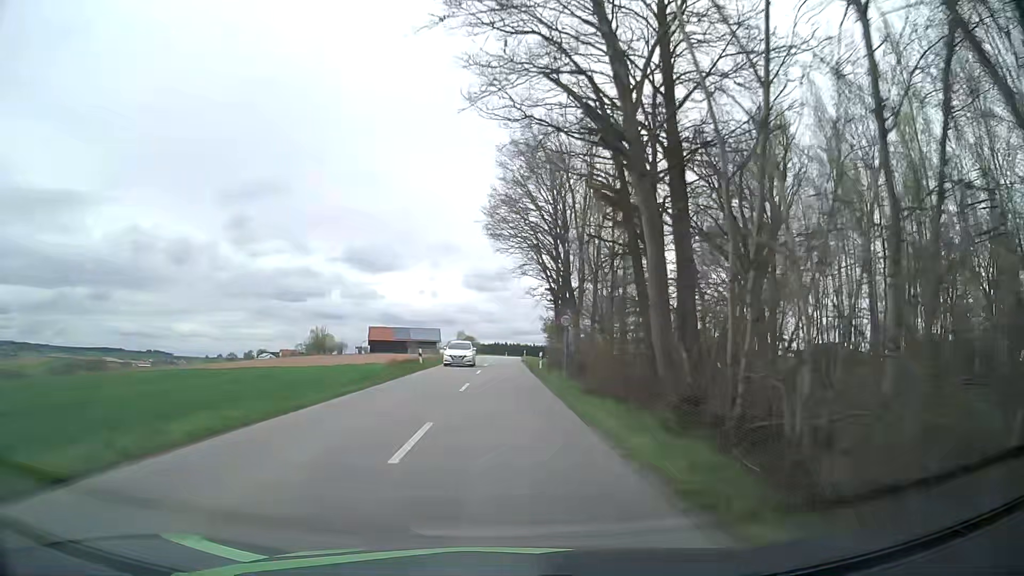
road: unclassified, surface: asphalt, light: Day
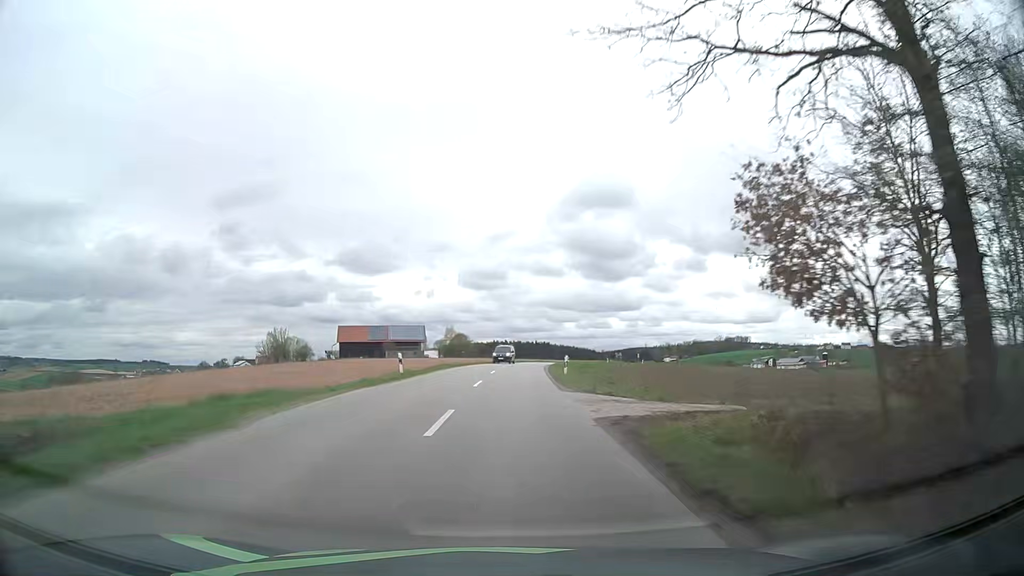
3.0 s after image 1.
(+0.5, +58.9) m; +1°
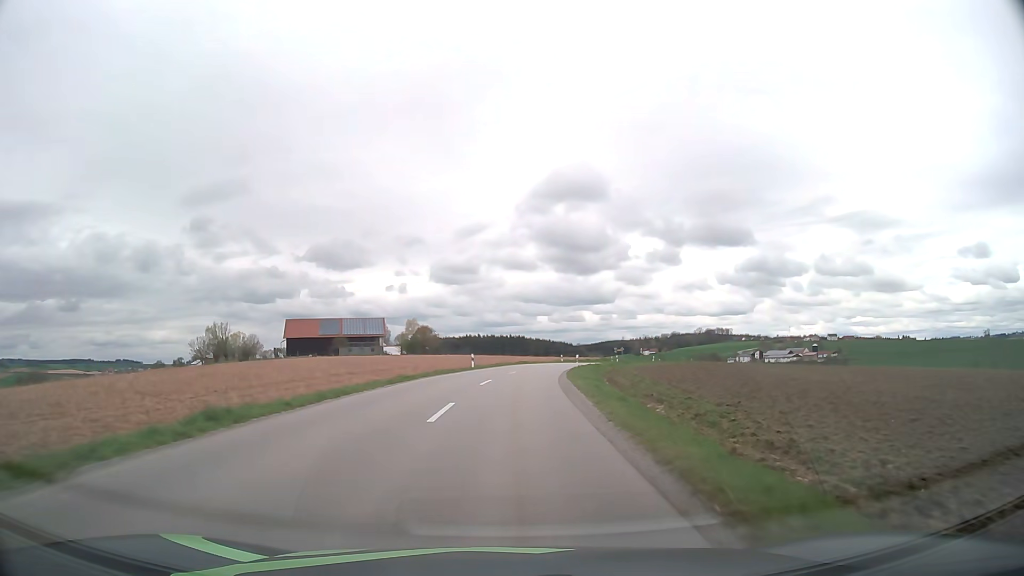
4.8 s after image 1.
(+0.6, +34.6) m; +2°
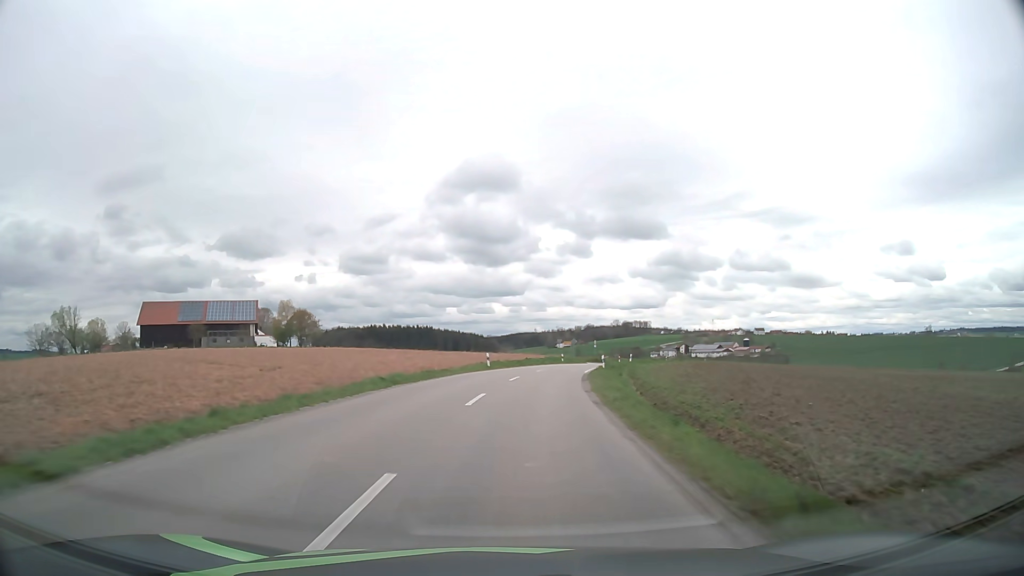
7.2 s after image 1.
(+2.4, +44.9) m; +7°
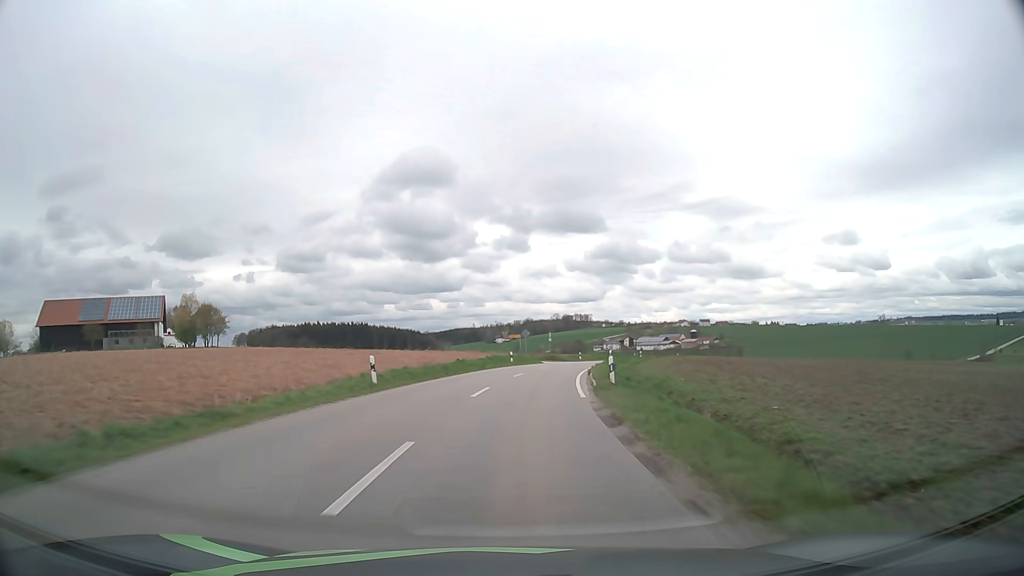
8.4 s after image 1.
(+1.0, +21.9) m; +5°
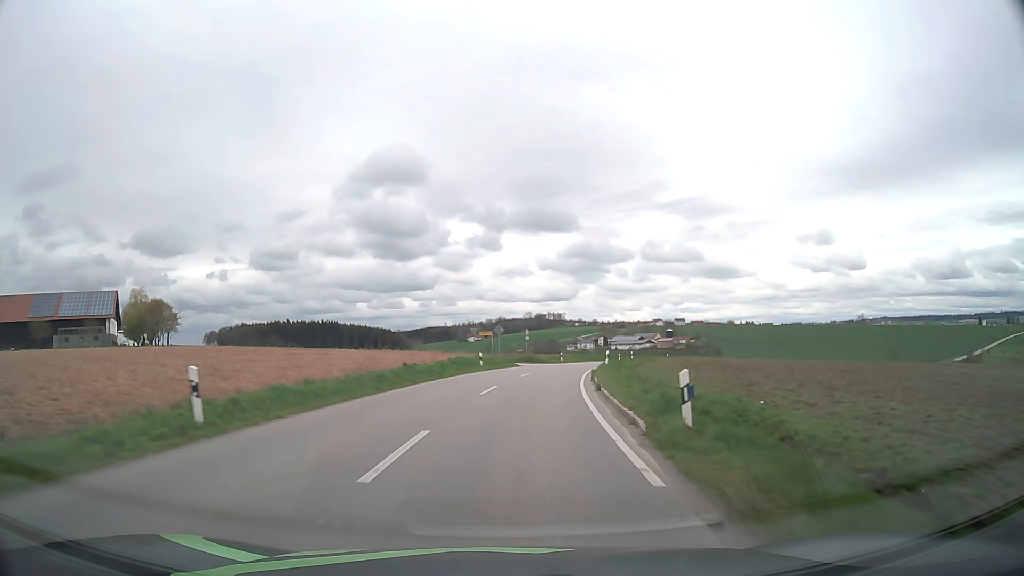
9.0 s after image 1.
(+0.2, +10.8) m; +2°
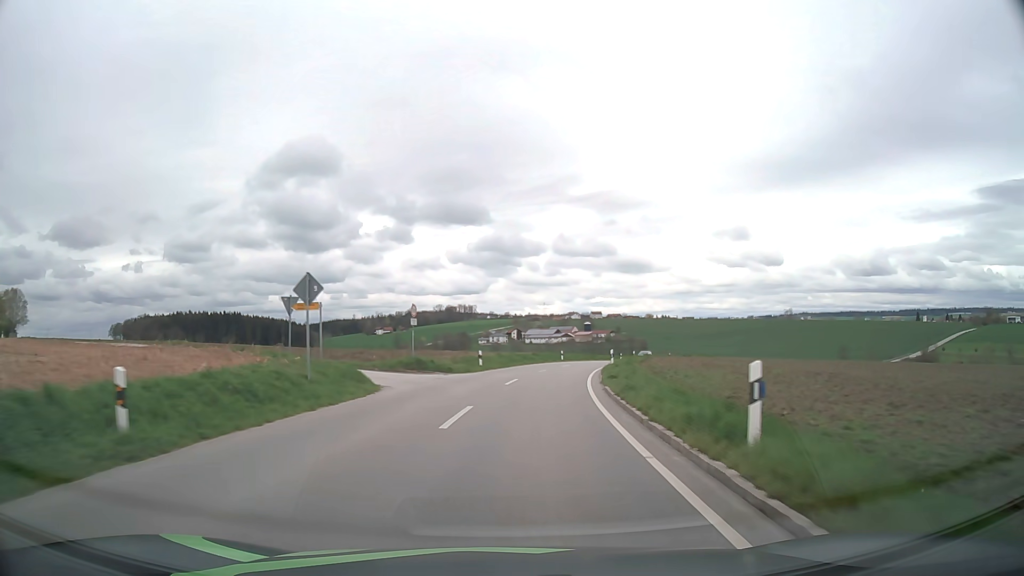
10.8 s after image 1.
(+2.1, +31.9) m; +7°
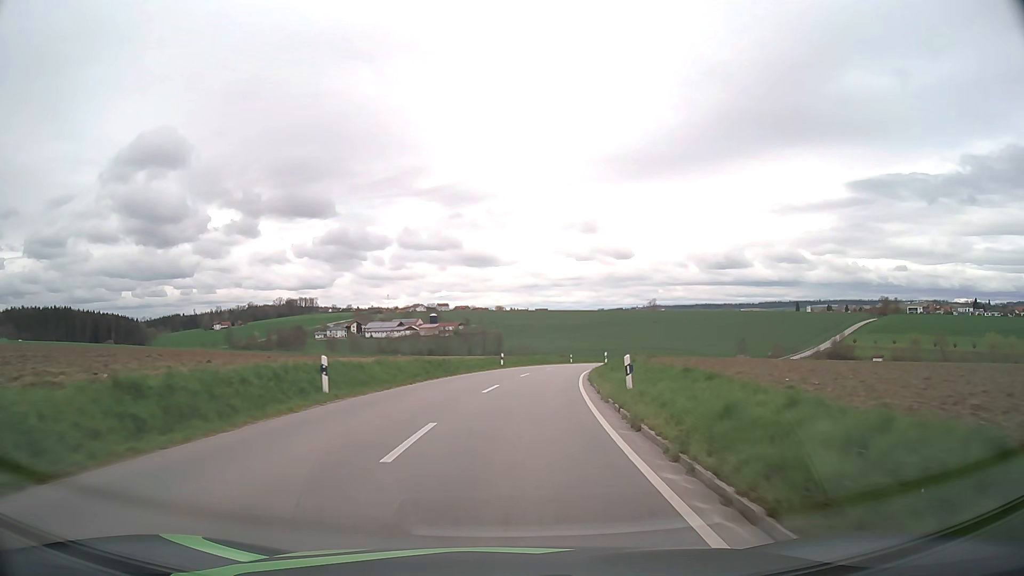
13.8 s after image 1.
(+6.1, +50.9) m; +13°
(0, +10) (+1, +20) (+2, +30) (+3, +40) (+4, +50) (+7, +60) (+9, +69) (+12, +79) (+15, +88) (+19, +97) m
